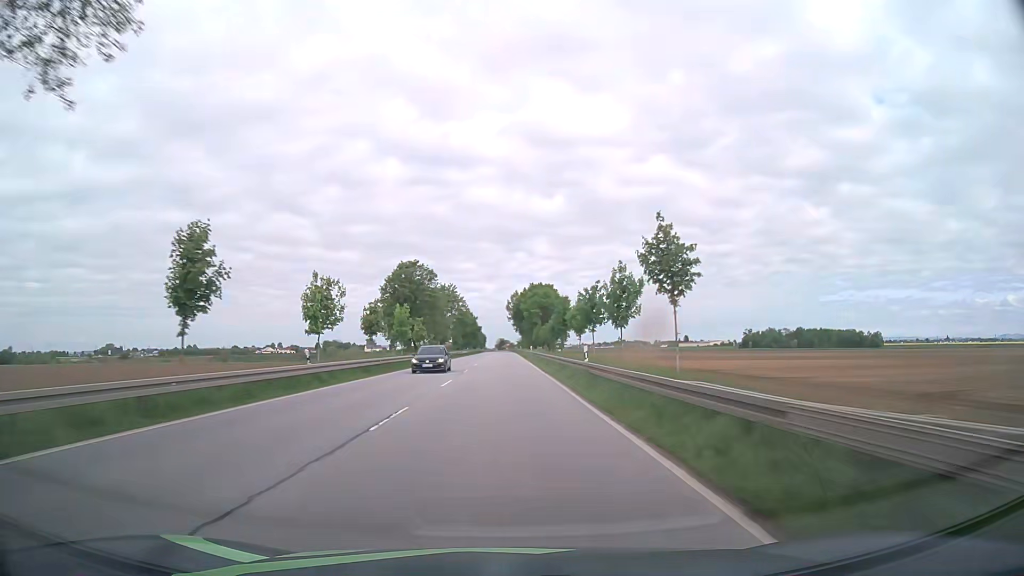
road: primary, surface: asphalt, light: Day
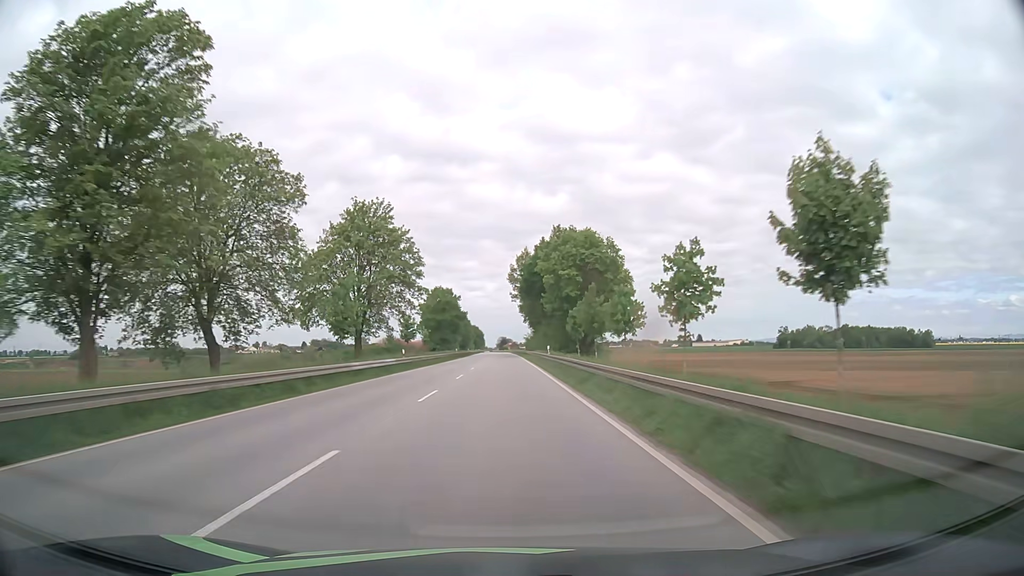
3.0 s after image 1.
(0.0, +78.5) m; 0°
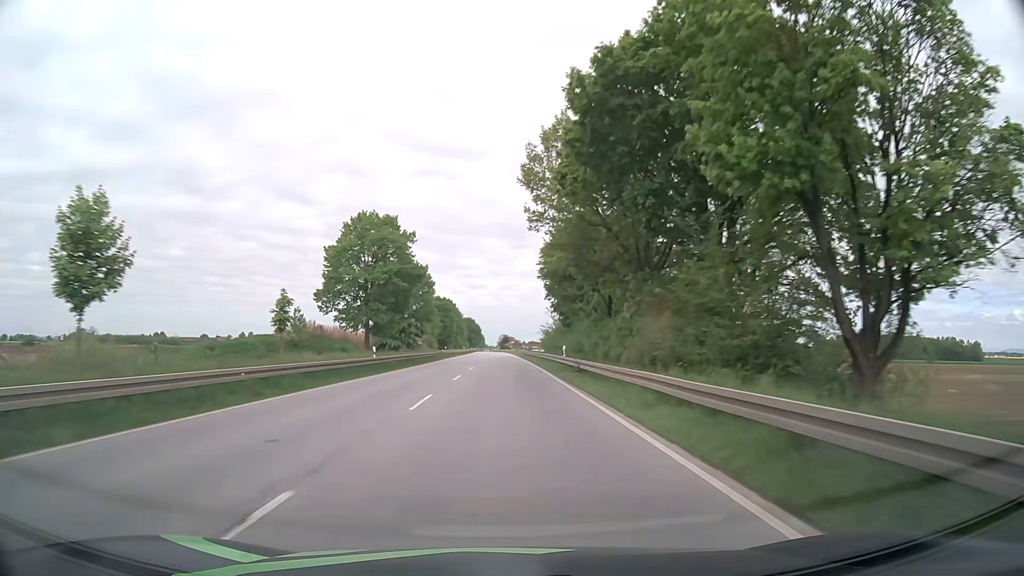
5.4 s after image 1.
(-0.2, +62.8) m; 0°
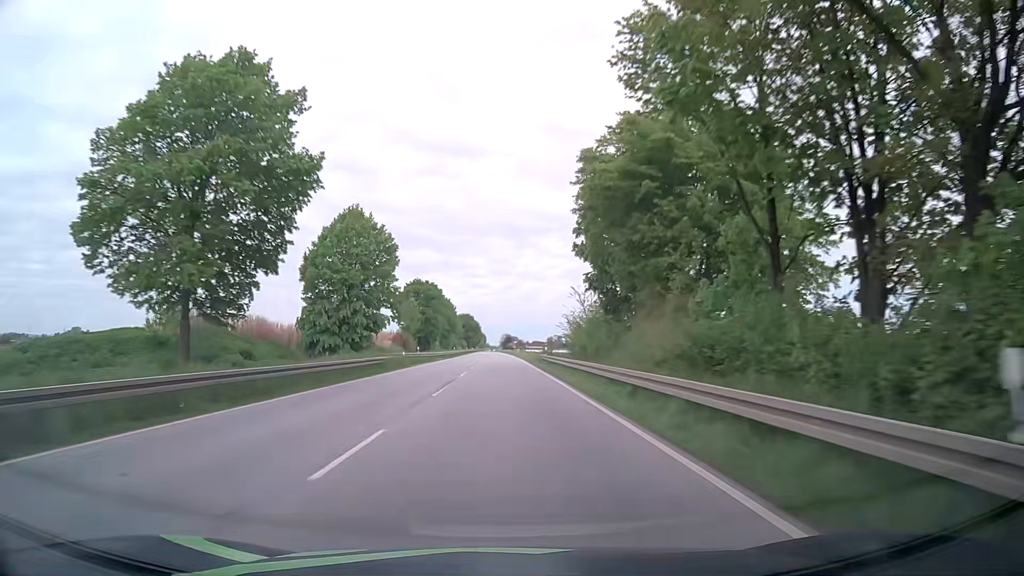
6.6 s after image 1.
(-0.1, +31.4) m; 0°
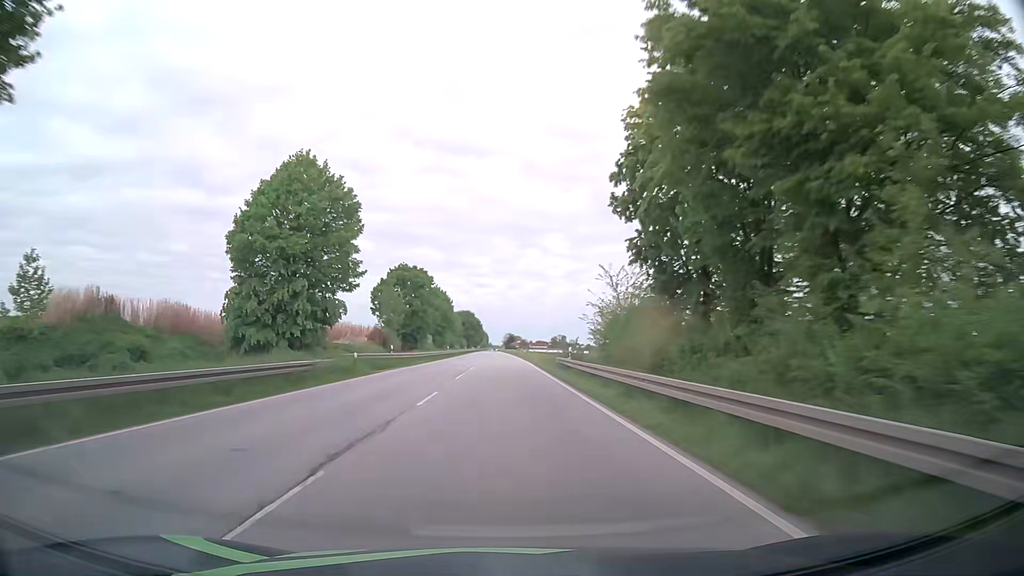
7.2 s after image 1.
(0.0, +15.7) m; 0°
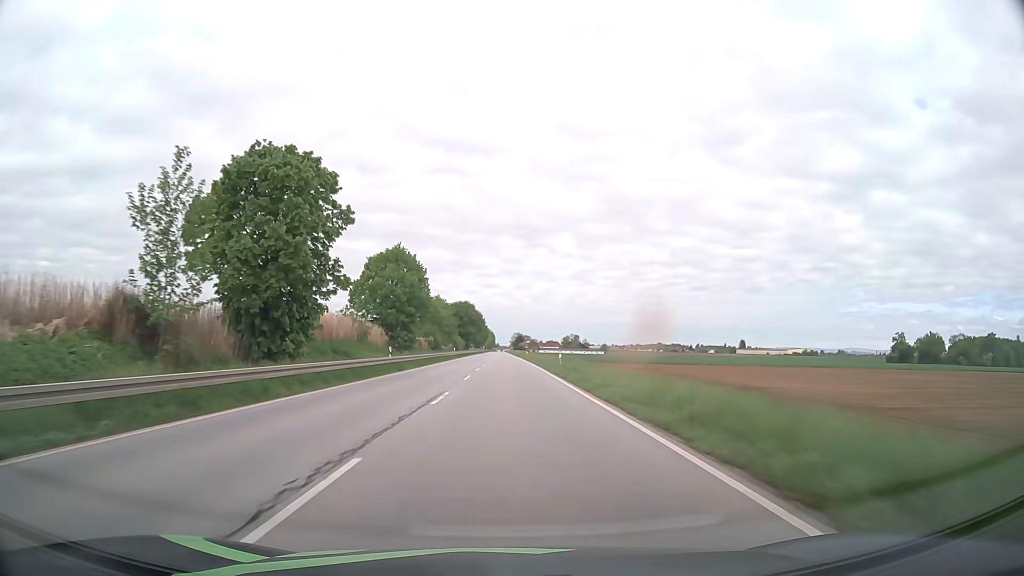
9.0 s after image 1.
(-0.4, +47.3) m; -1°
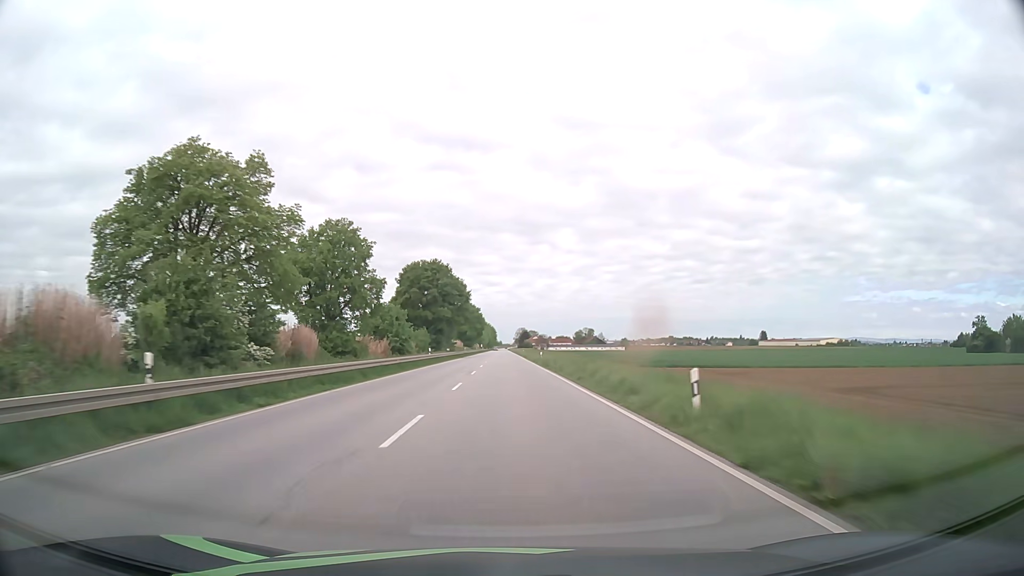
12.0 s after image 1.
(-0.5, +79.5) m; 0°
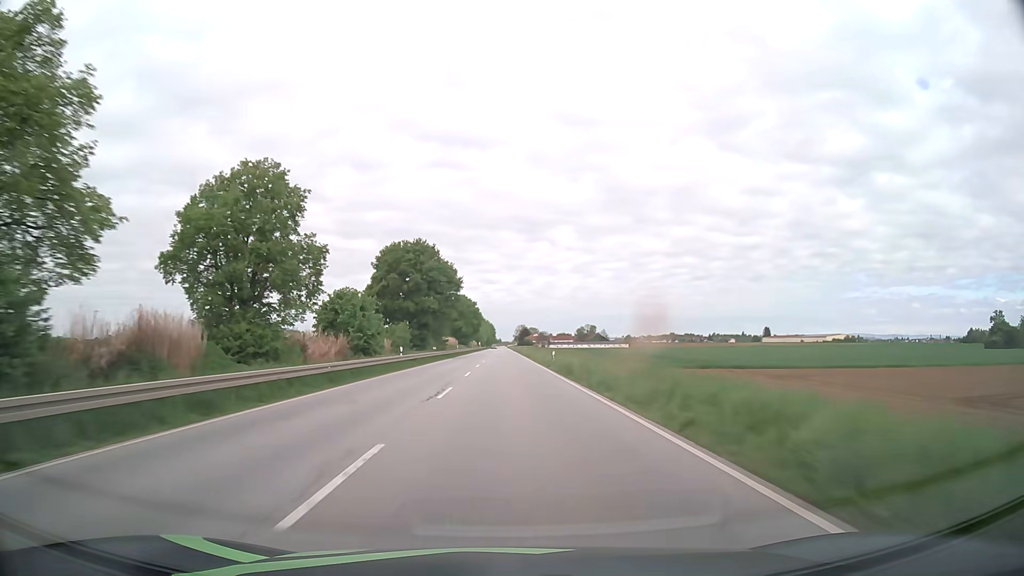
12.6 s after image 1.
(0.0, +16.0) m; 0°
(0, +10) (0, +20) (0, +30) (0, +40) (0, +50) (0, +60) (0, +70) (0, +80) (0, +90) (0, +100) m
